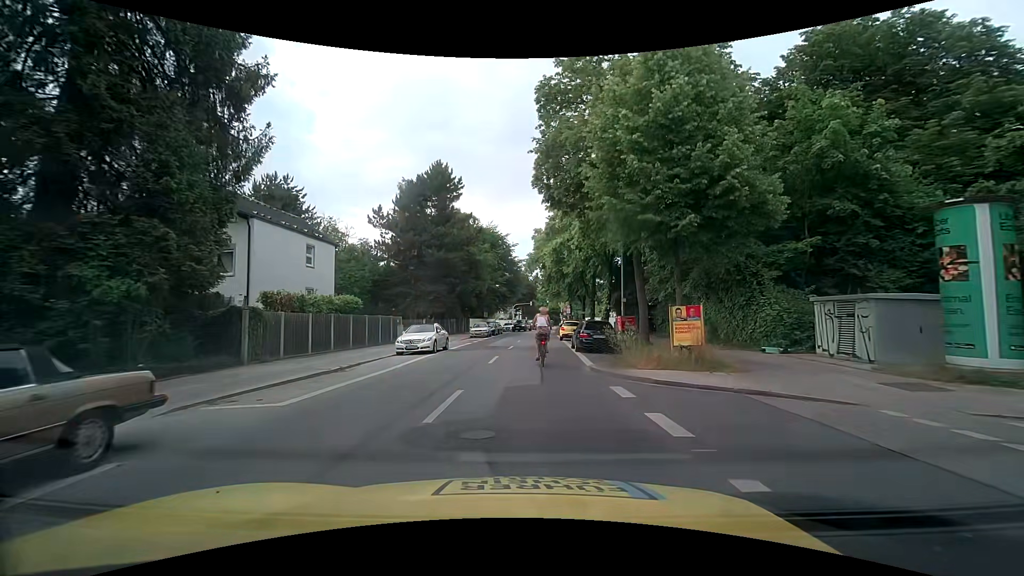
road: secondary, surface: asphalt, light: Day
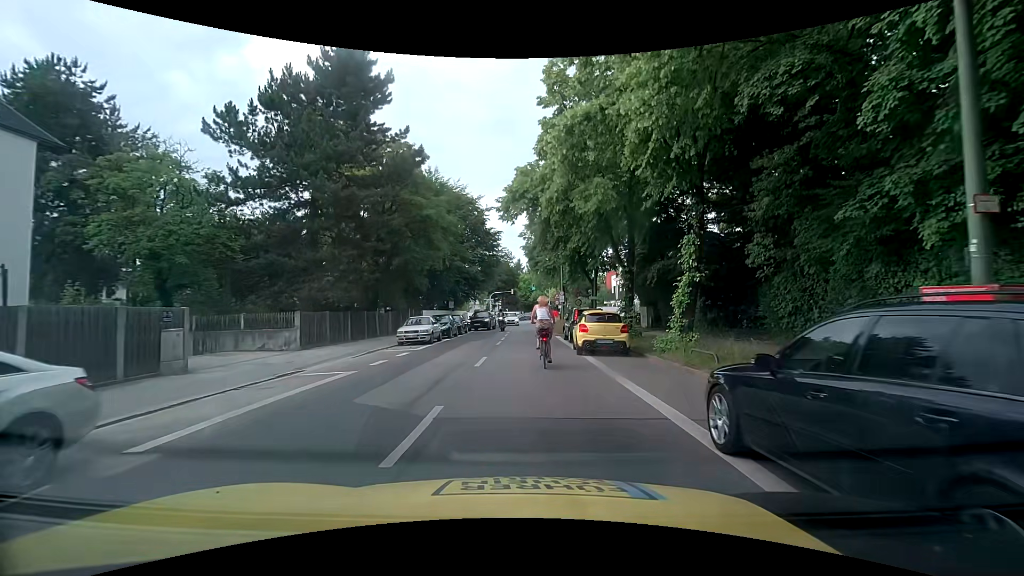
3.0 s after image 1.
(+0.4, +20.9) m; +3°
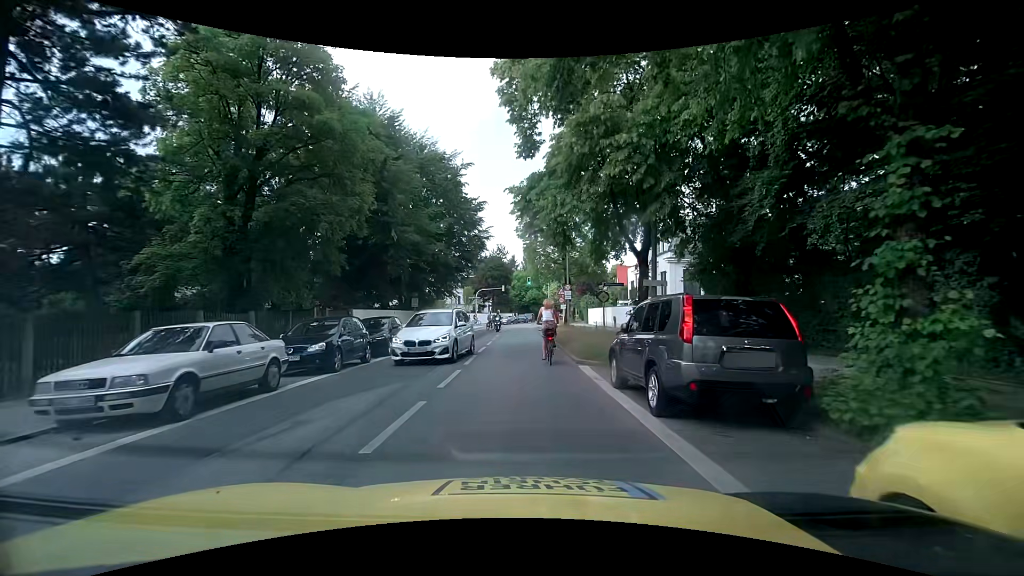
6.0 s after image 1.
(+0.1, +17.1) m; +1°
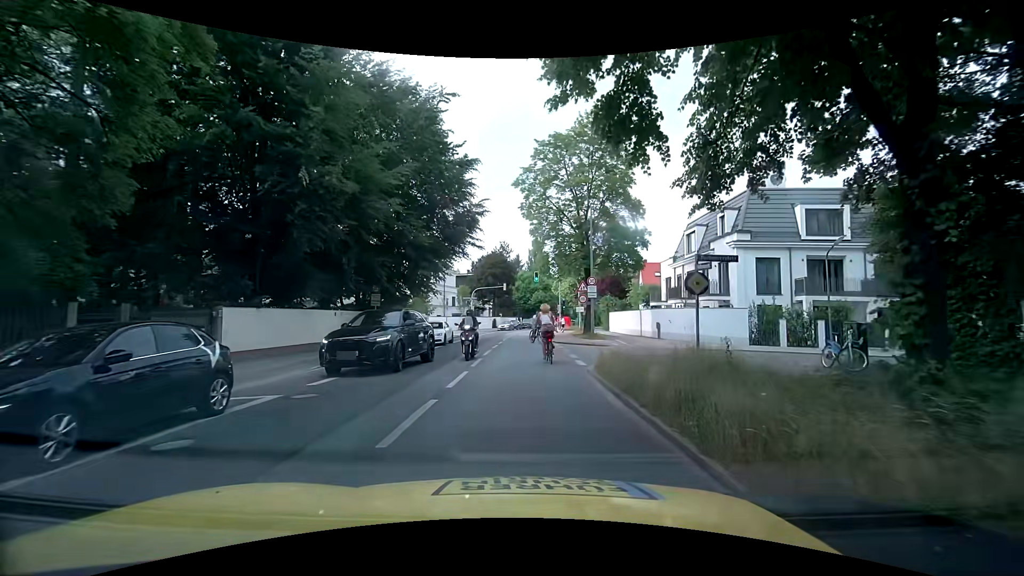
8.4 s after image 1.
(-0.4, +13.3) m; -2°
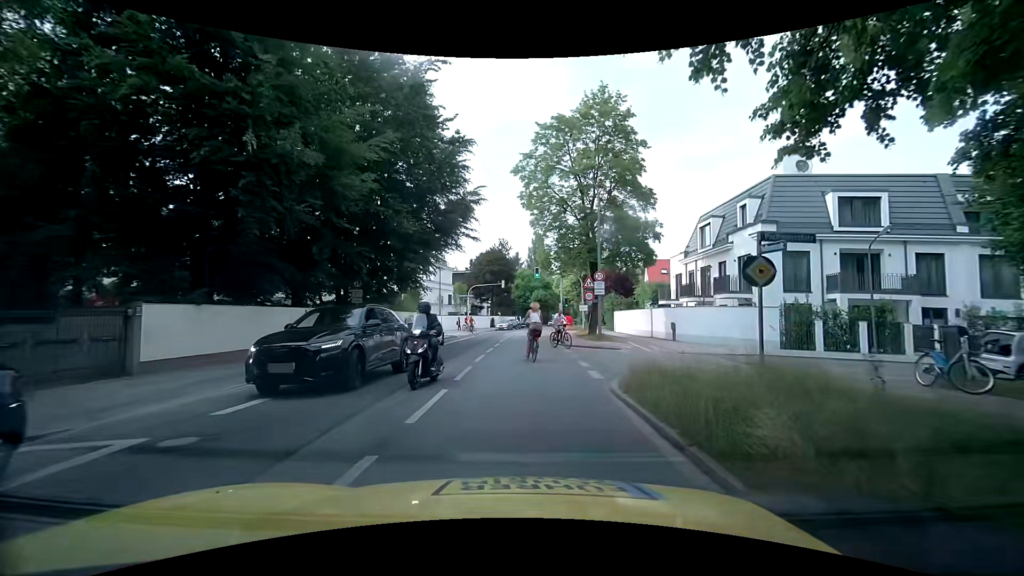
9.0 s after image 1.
(0.0, +3.4) m; 0°
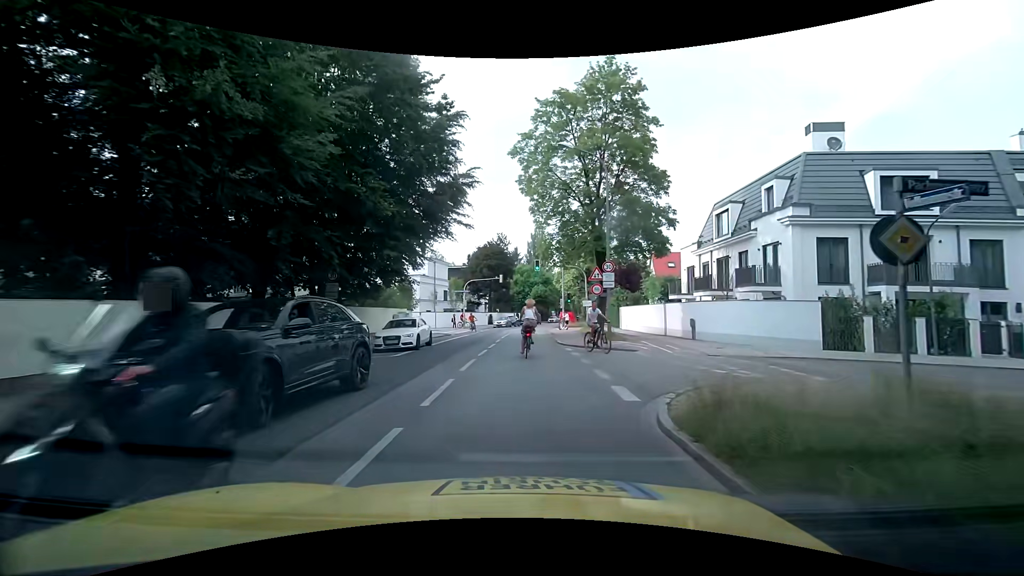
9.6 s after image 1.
(0.0, +3.5) m; +1°
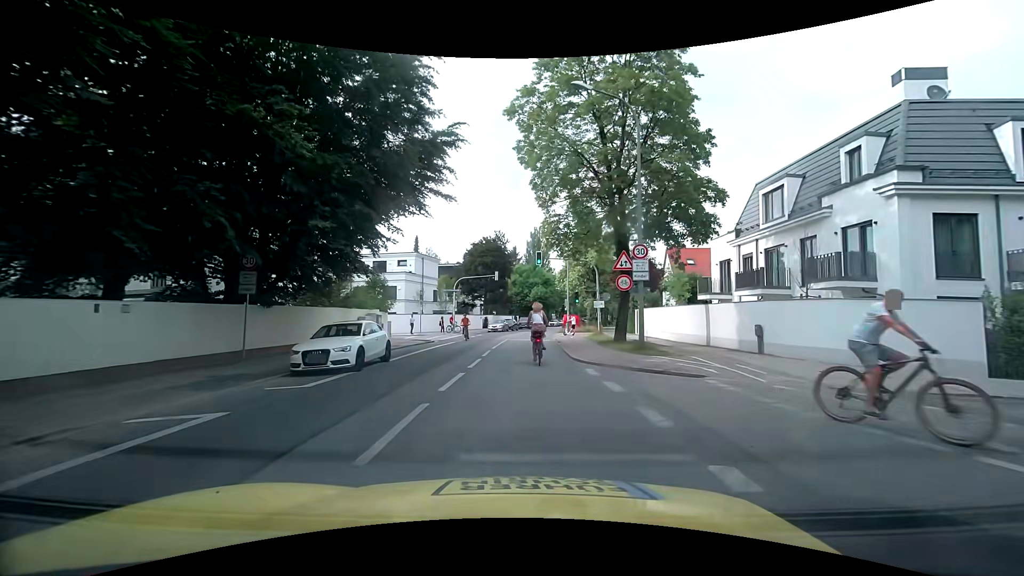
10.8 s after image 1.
(-0.1, +7.4) m; 0°
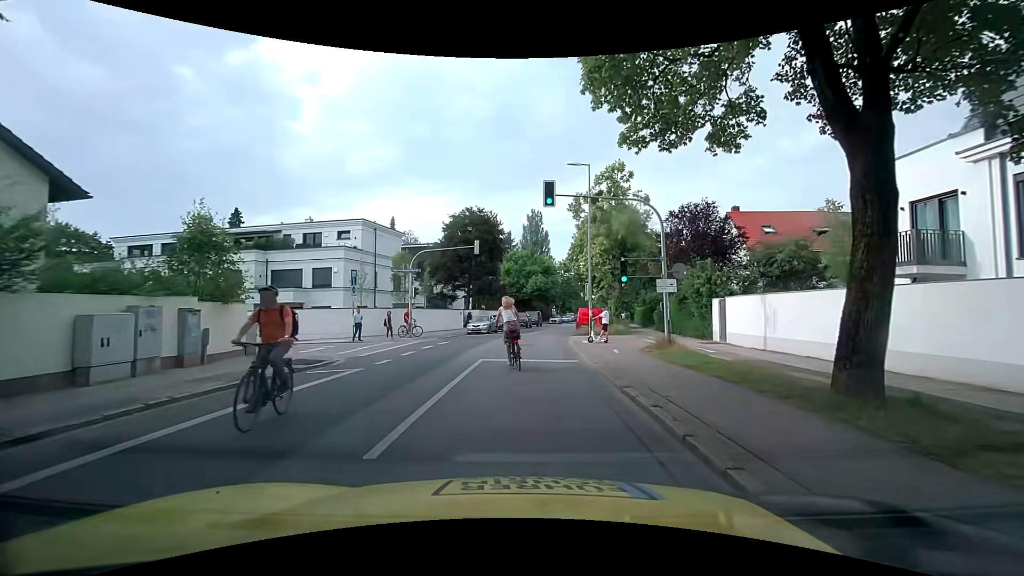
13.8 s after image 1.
(-0.1, +17.7) m; 0°
(0, +10) (0, +20) (+1, +30) (+2, +40) (+4, +50) (+6, +60) (+8, +69) (+9, +79) (+11, +89) (+13, +99) m
